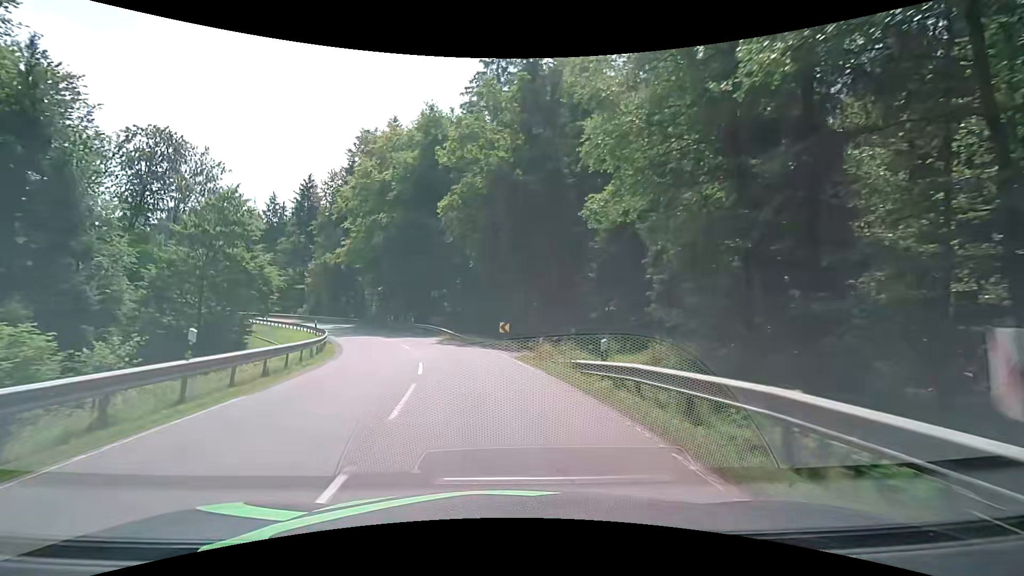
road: secondary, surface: asphalt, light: Day
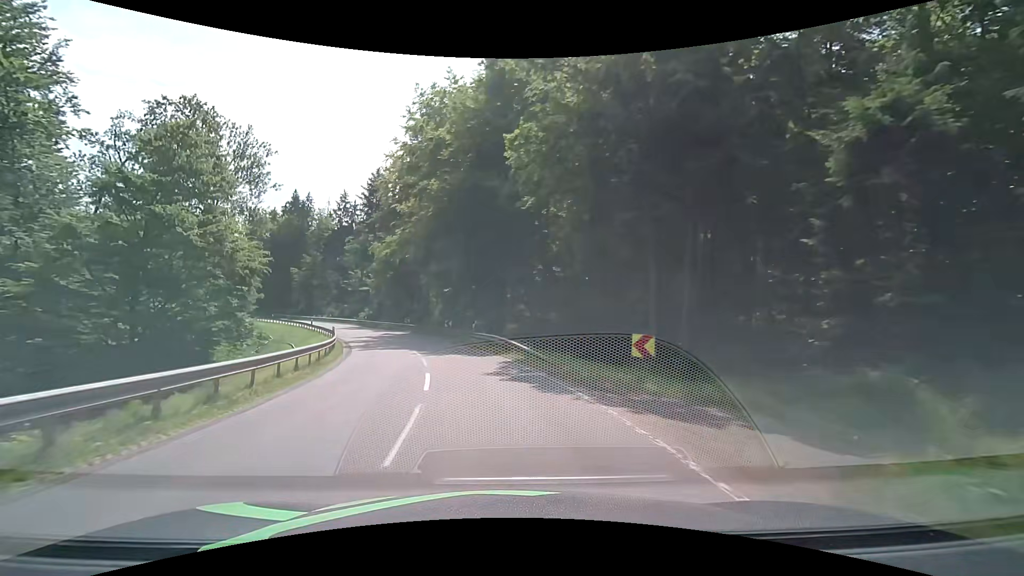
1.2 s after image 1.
(-0.9, +14.2) m; -8°
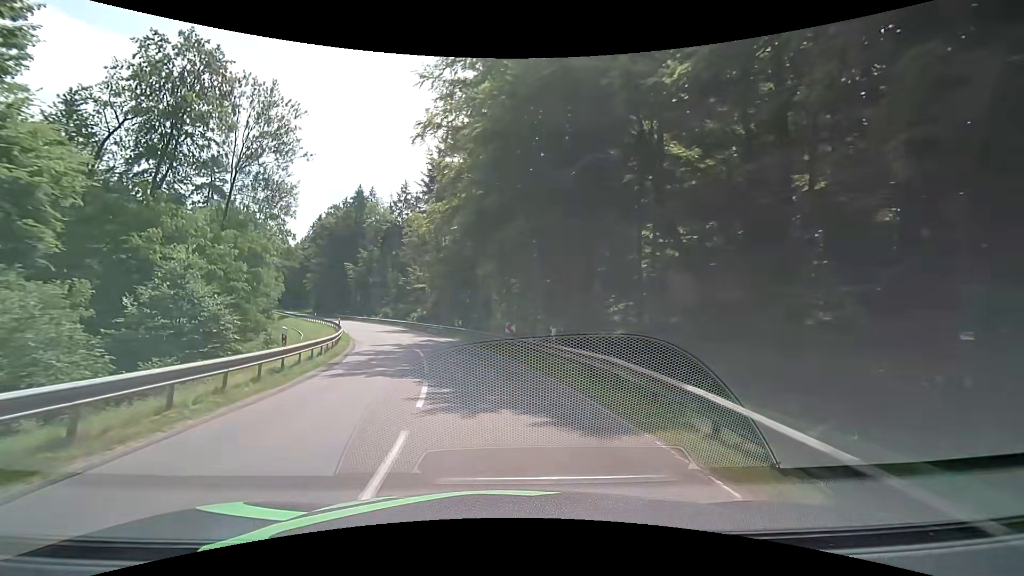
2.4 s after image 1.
(-1.2, +14.4) m; -8°
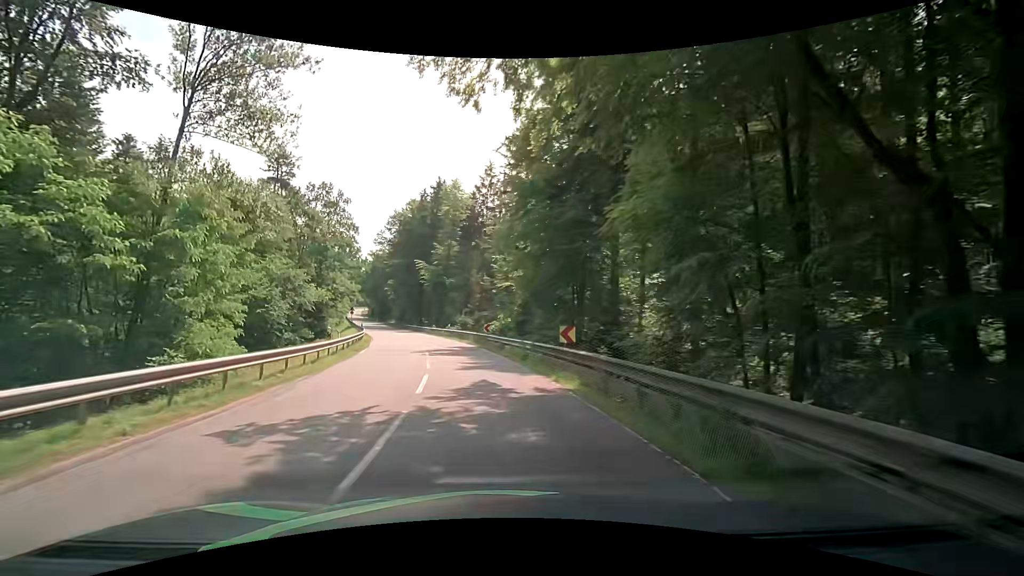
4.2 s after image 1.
(-2.3, +22.4) m; -12°
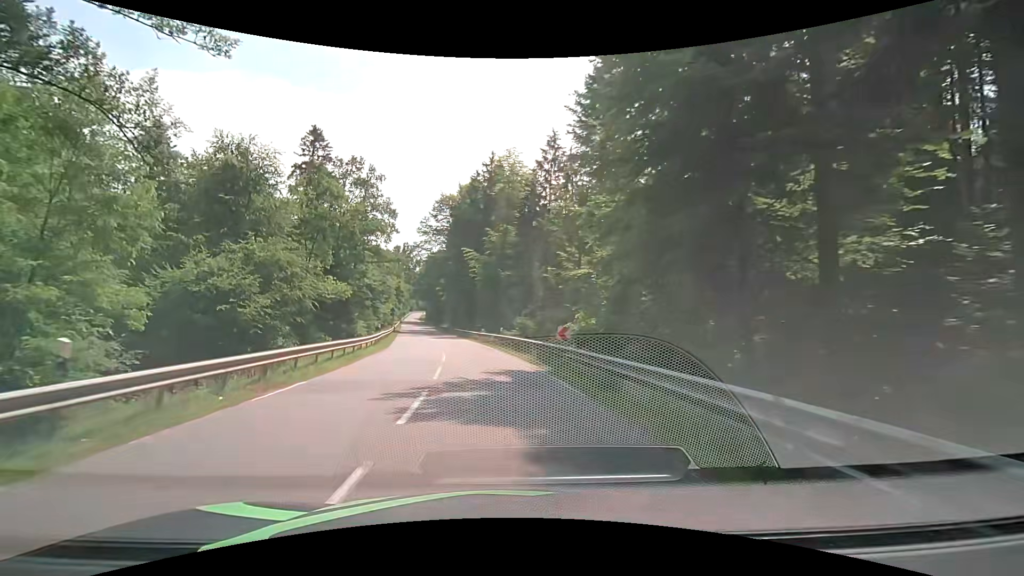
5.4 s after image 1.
(-0.7, +15.4) m; -6°
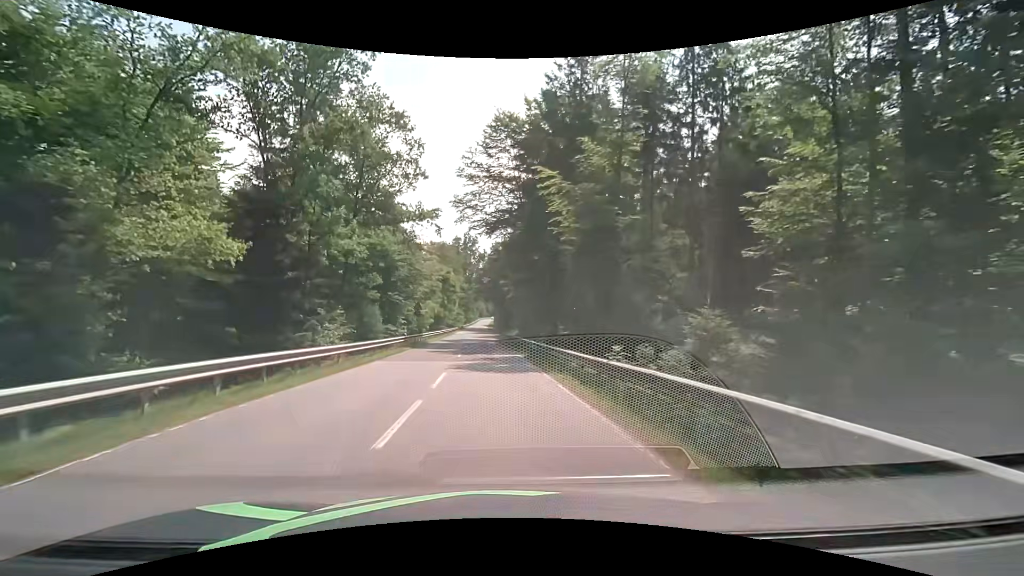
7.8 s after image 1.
(-2.7, +31.3) m; -9°
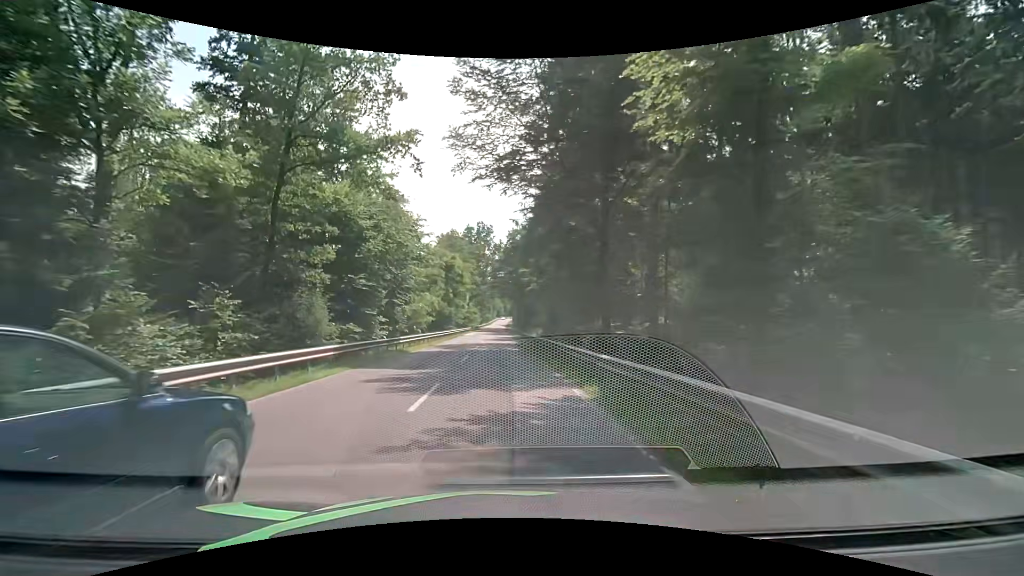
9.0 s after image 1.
(-0.3, +15.8) m; -2°
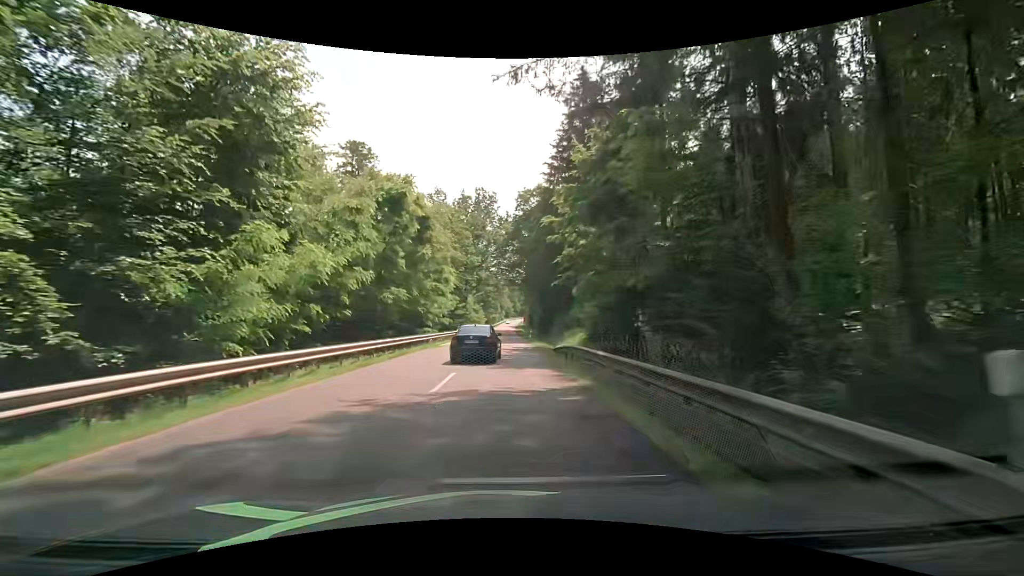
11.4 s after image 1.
(-0.4, +31.7) m; -1°
(0, +10) (0, +20) (0, +30) (-1, +40) (-1, +50) (-1, +60) (-1, +70) (-1, +80) (-1, +90) (-1, +100) m
